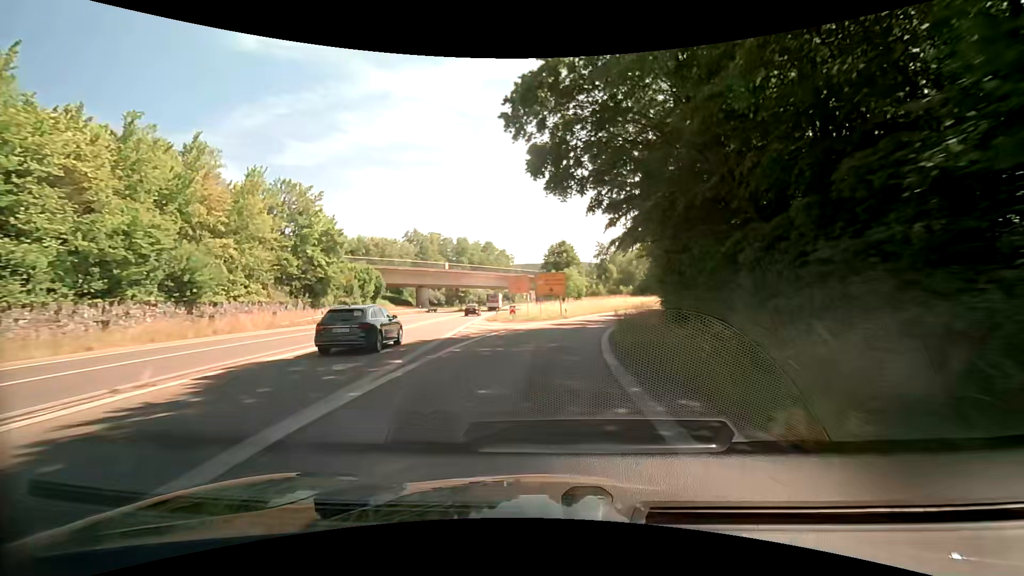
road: trunk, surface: asphalt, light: Day
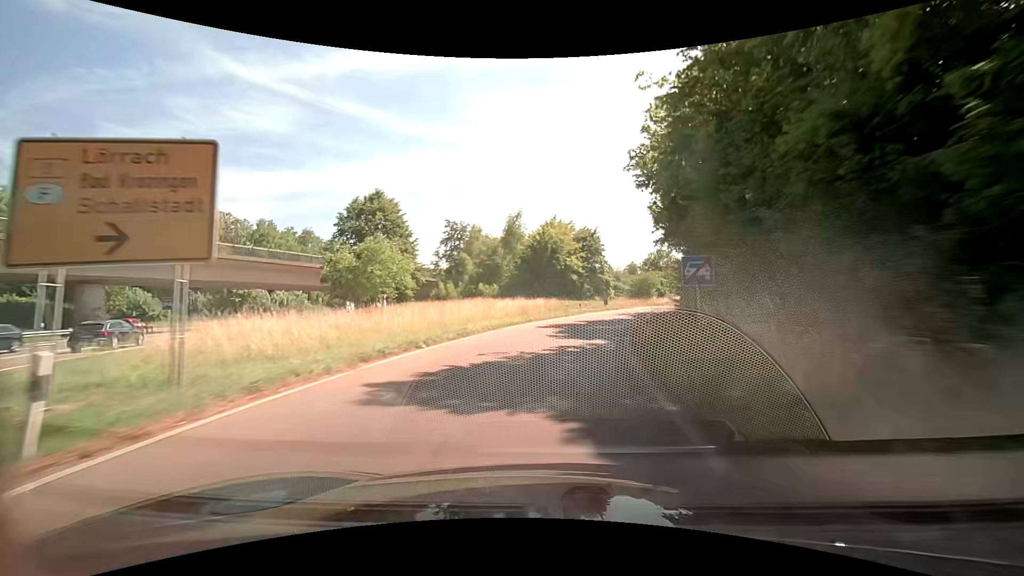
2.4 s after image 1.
(+5.4, +40.7) m; +16°
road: trunk_link
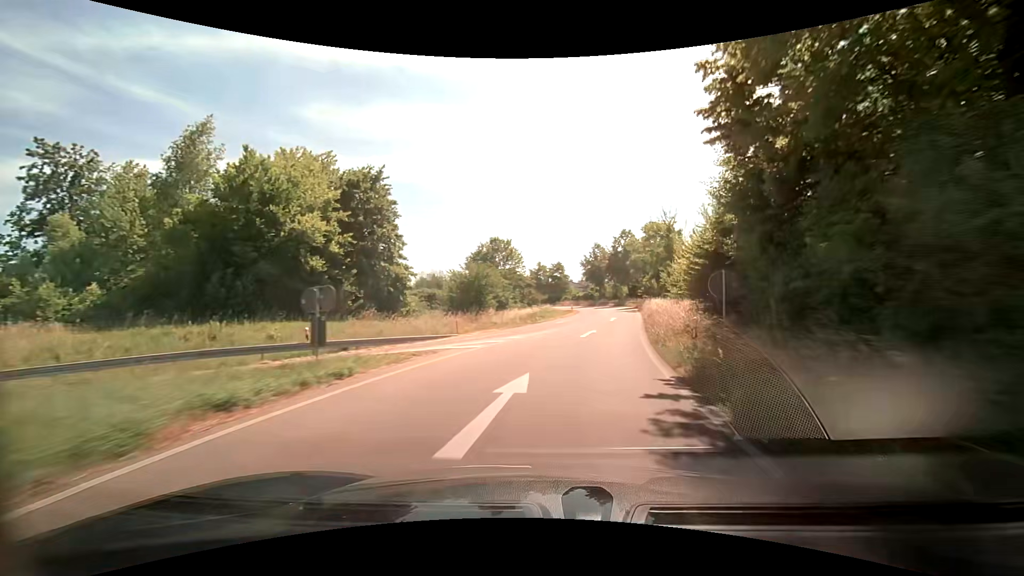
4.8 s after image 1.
(+7.2, +40.1) m; +20°
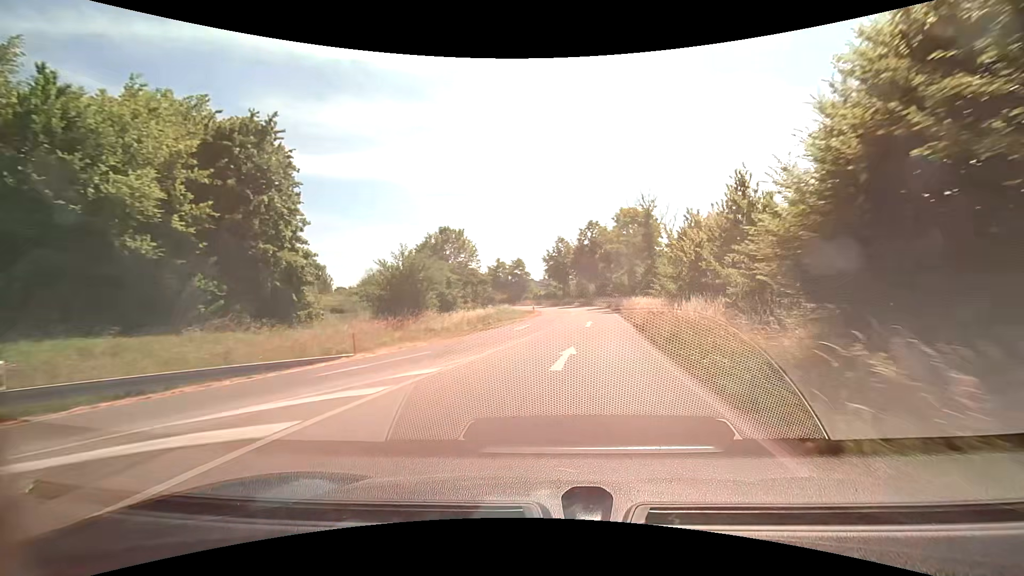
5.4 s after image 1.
(+0.4, +9.6) m; +5°
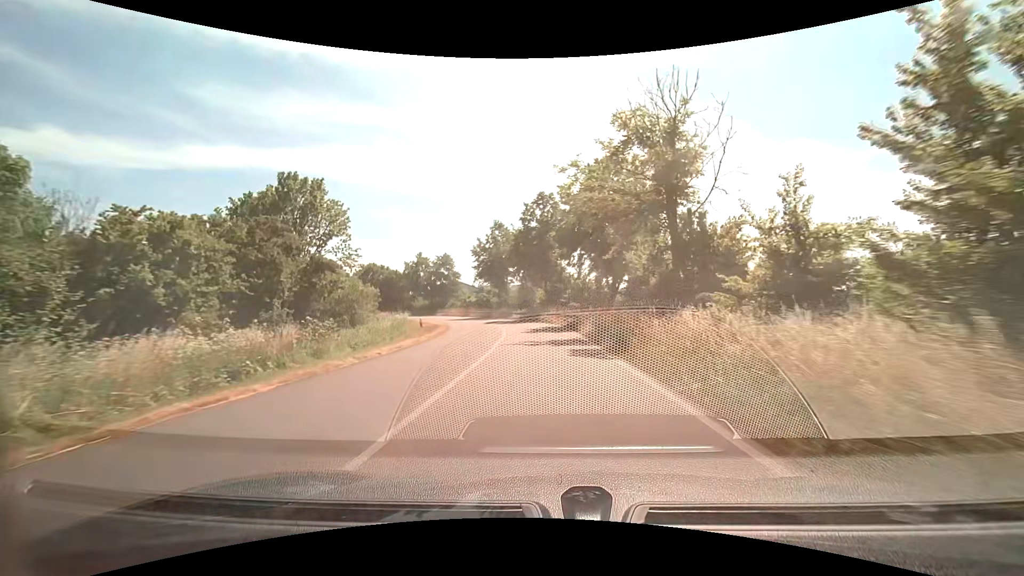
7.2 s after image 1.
(+2.0, +26.5) m; +6°
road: primary_link
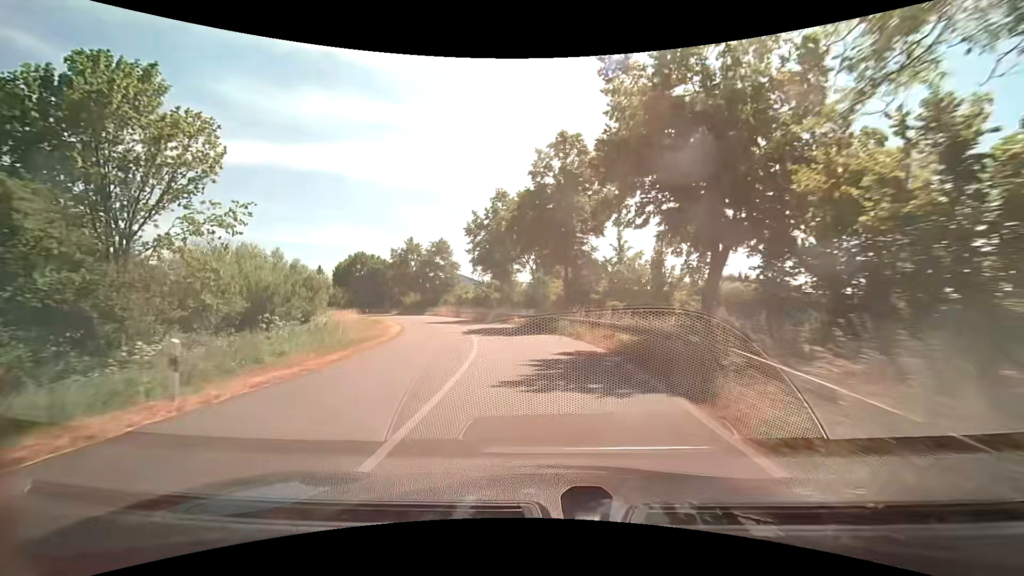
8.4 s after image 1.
(-0.1, +17.5) m; -1°
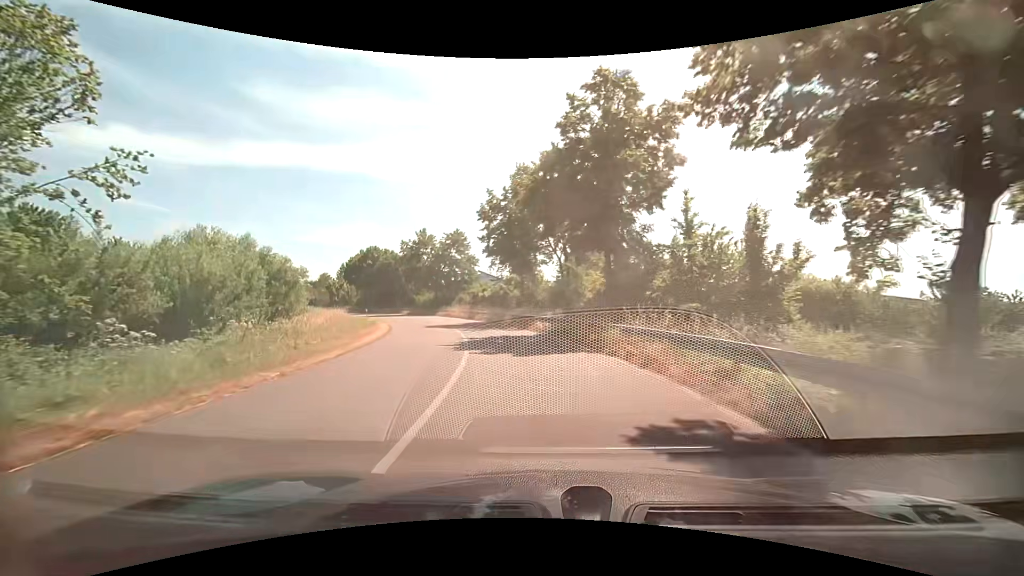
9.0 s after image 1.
(-0.2, +8.7) m; -3°
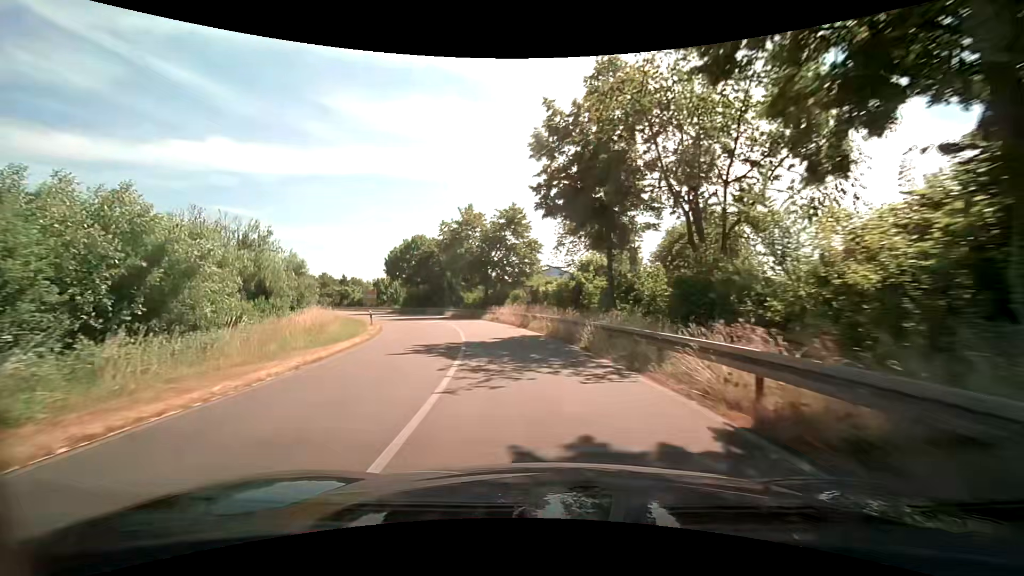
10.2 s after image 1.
(-1.1, +17.0) m; -8°
